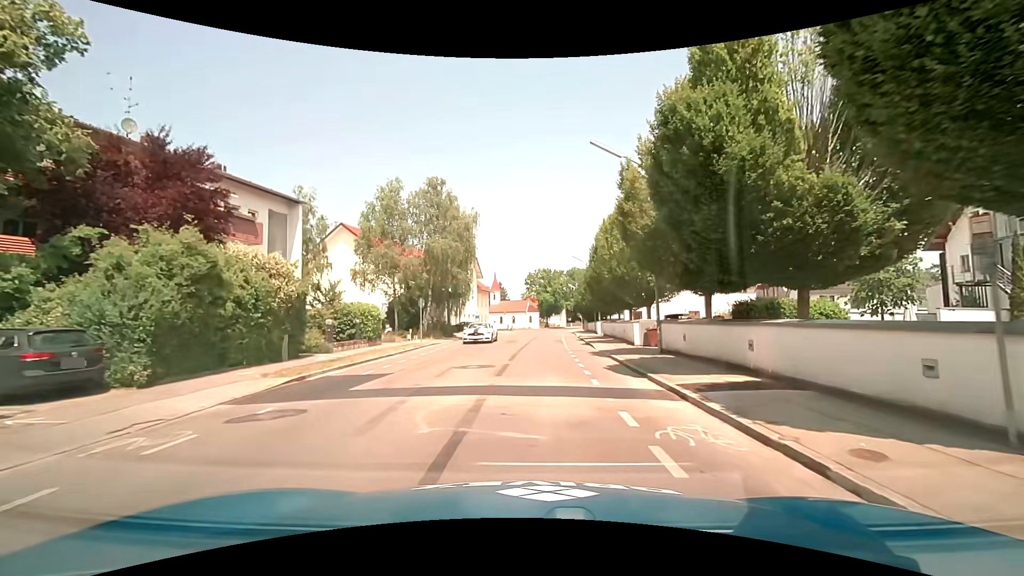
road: tertiary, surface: asphalt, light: Day
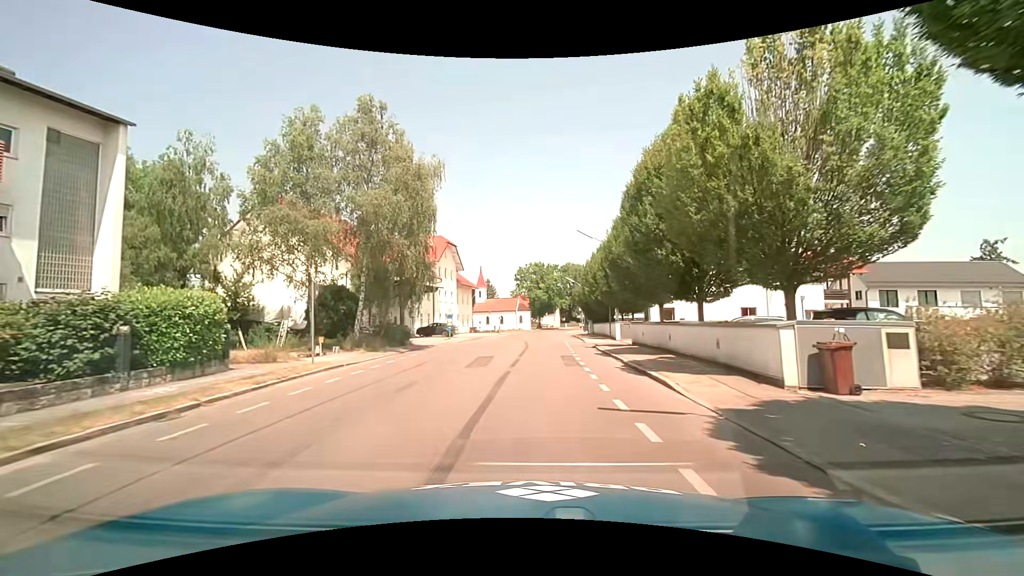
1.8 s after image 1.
(+0.2, +14.9) m; +1°
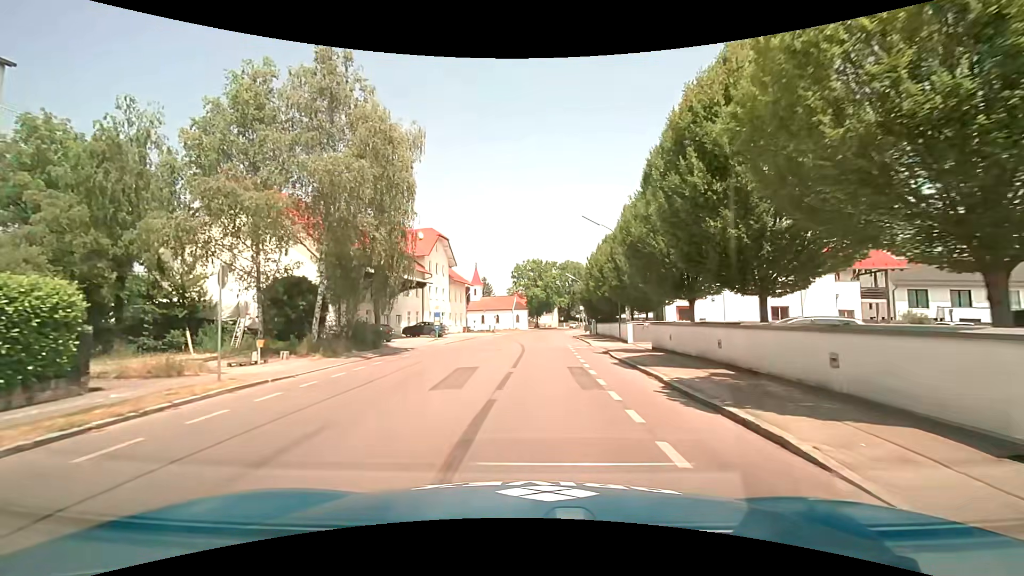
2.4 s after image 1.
(0.0, +5.0) m; -1°
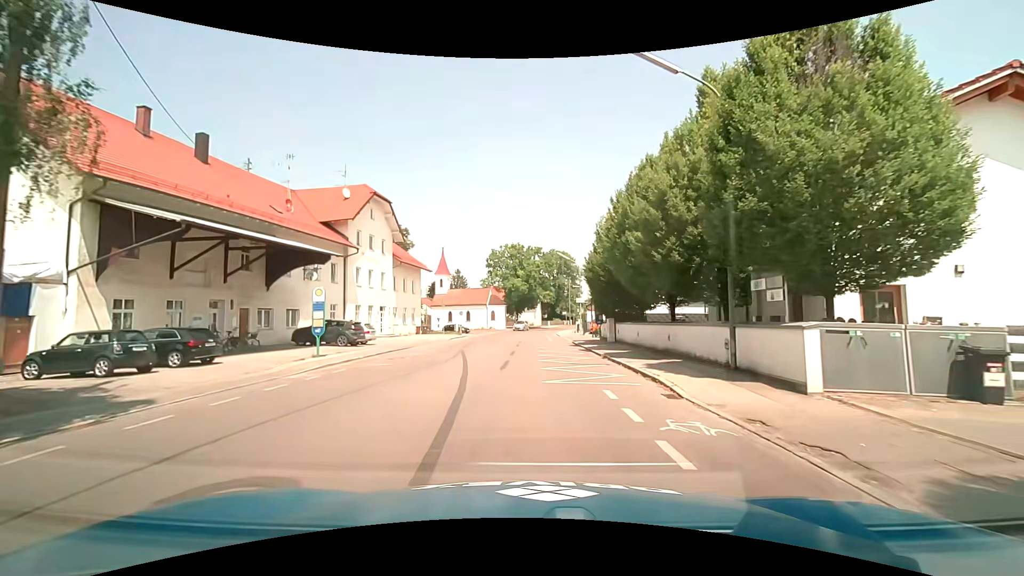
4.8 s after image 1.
(+0.6, +20.1) m; +3°
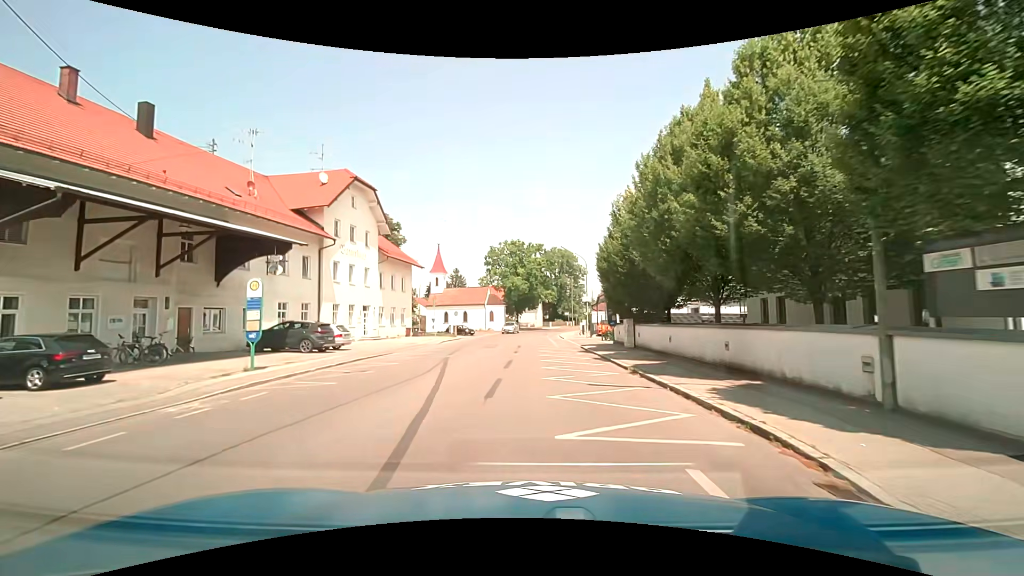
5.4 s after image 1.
(0.0, +5.1) m; 0°
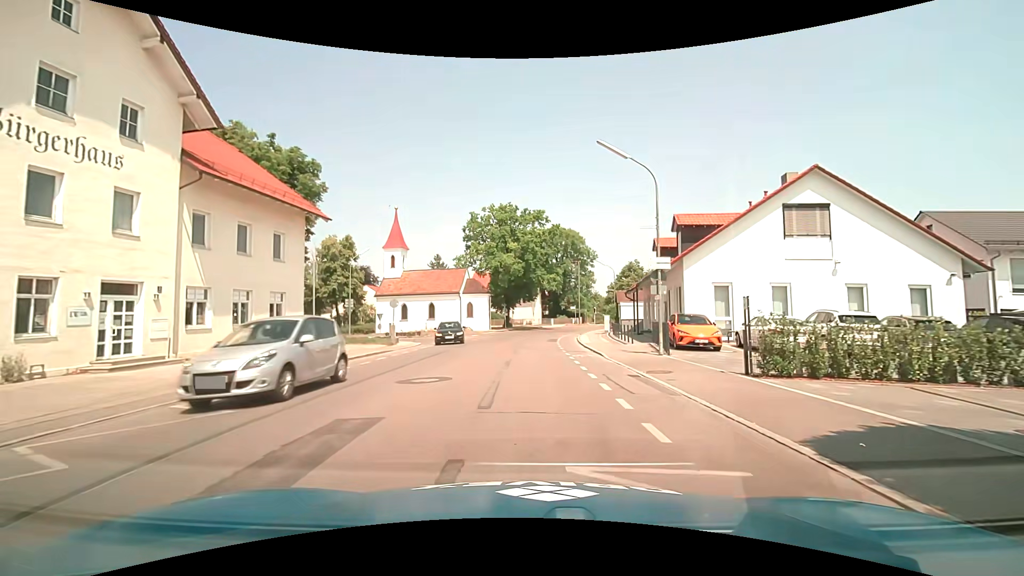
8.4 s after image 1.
(+0.1, +25.4) m; 0°
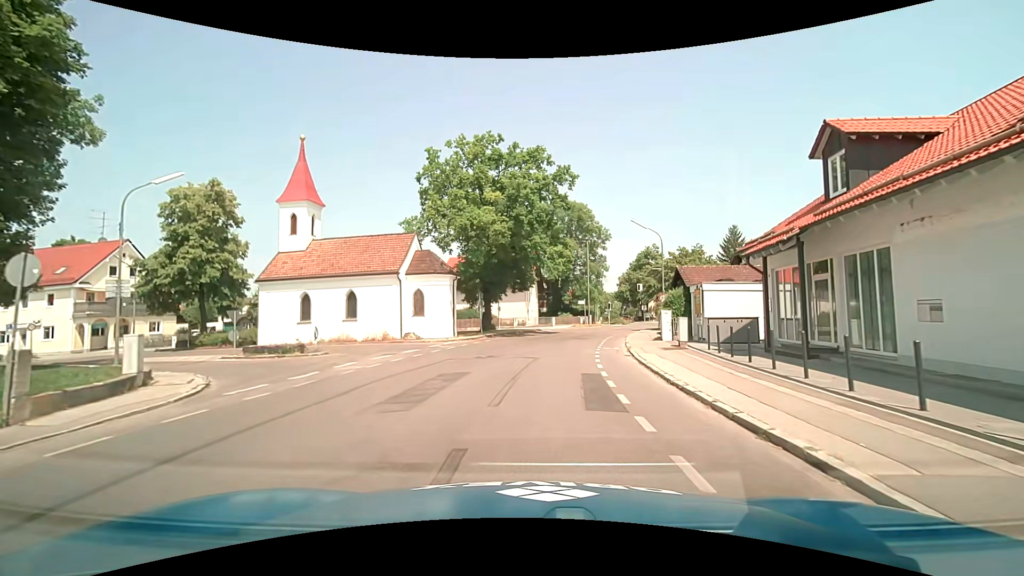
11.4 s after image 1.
(+0.4, +23.6) m; +2°
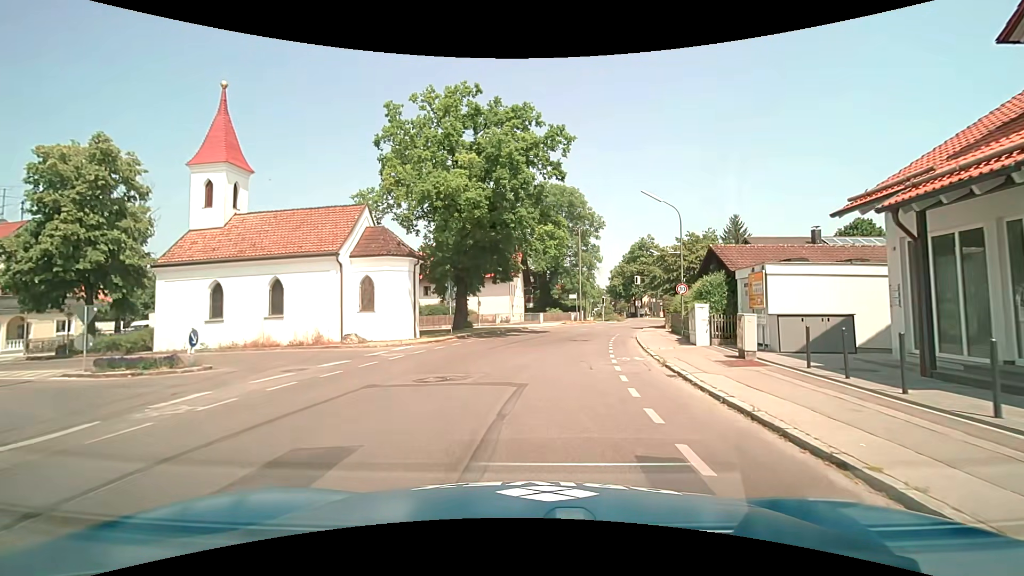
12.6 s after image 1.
(0.0, +7.6) m; +1°
(0, +10) (-5, +18) (-15, +22) (-24, +25) (-34, +27) (-44, +29) (-54, +31) (-63, +33) (-73, +34) (-83, +33) m
